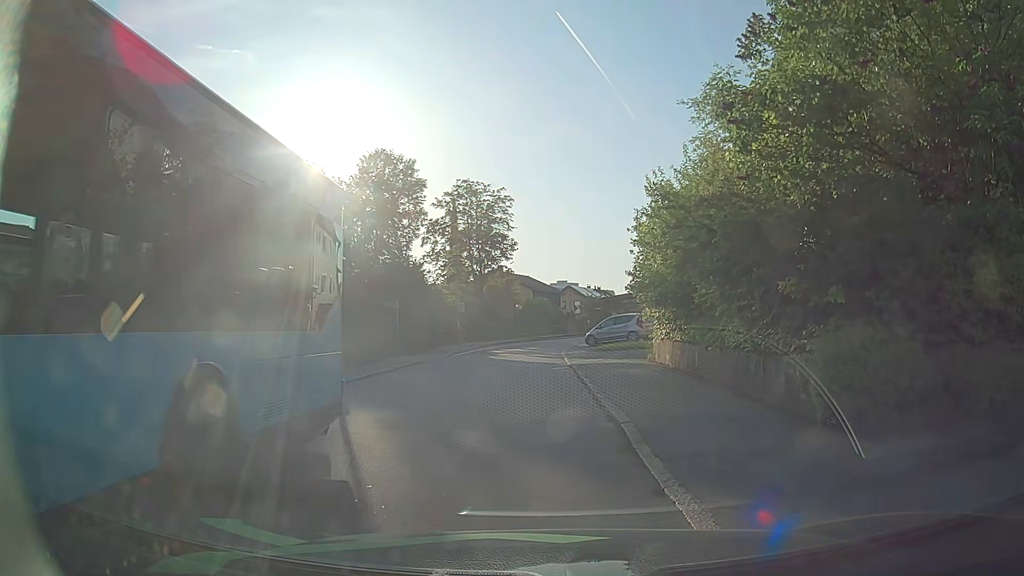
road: residential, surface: asphalt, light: Day
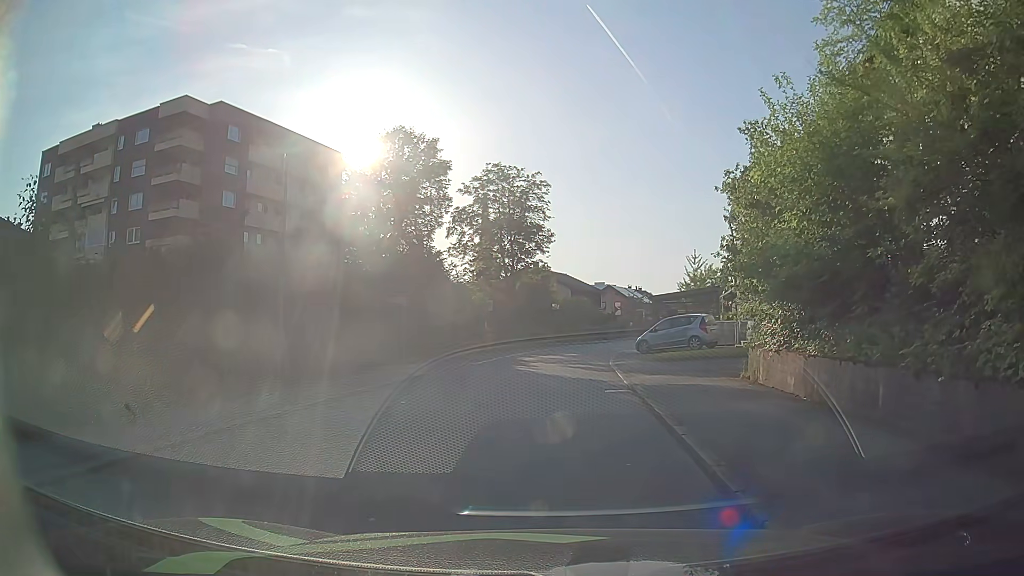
(-0.1, +6.8) m; -2°
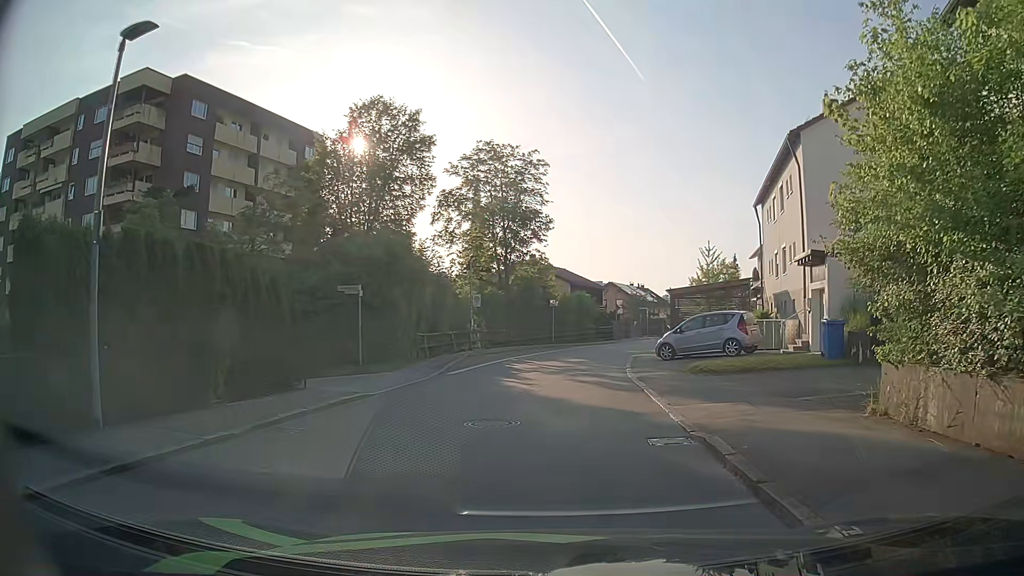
(-0.1, +6.5) m; 0°
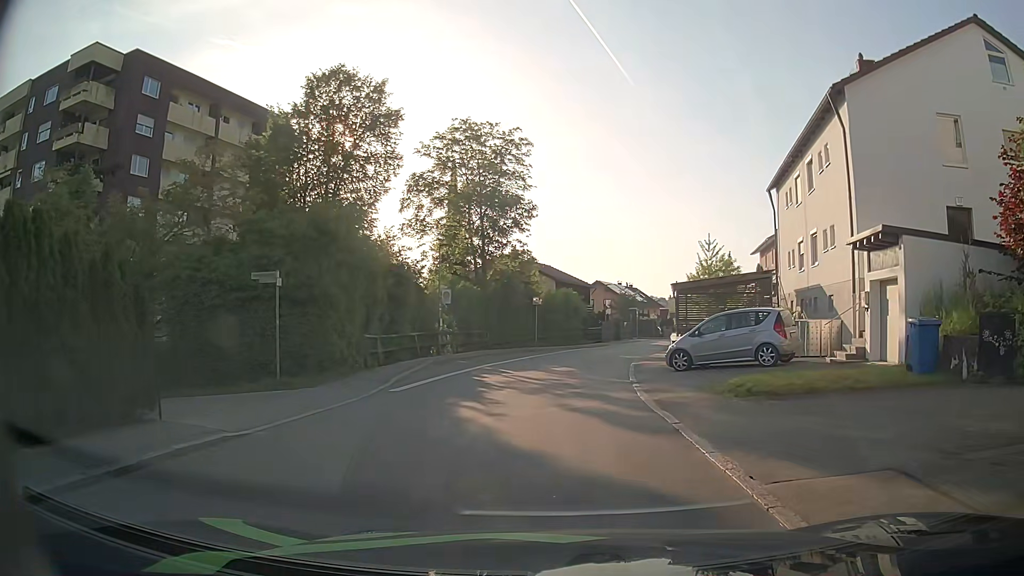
(0.0, +5.6) m; 0°
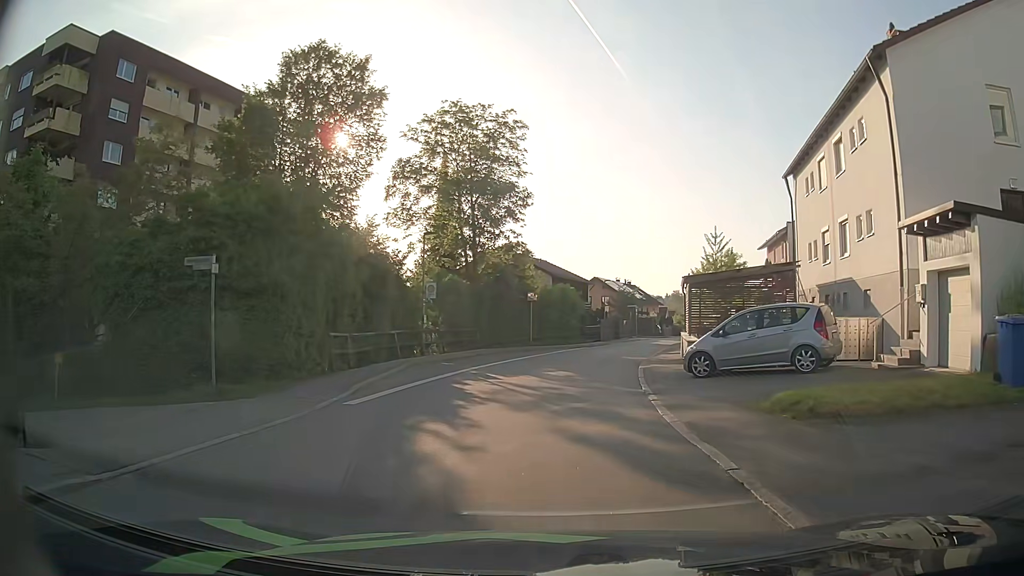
(0.0, +3.2) m; 0°
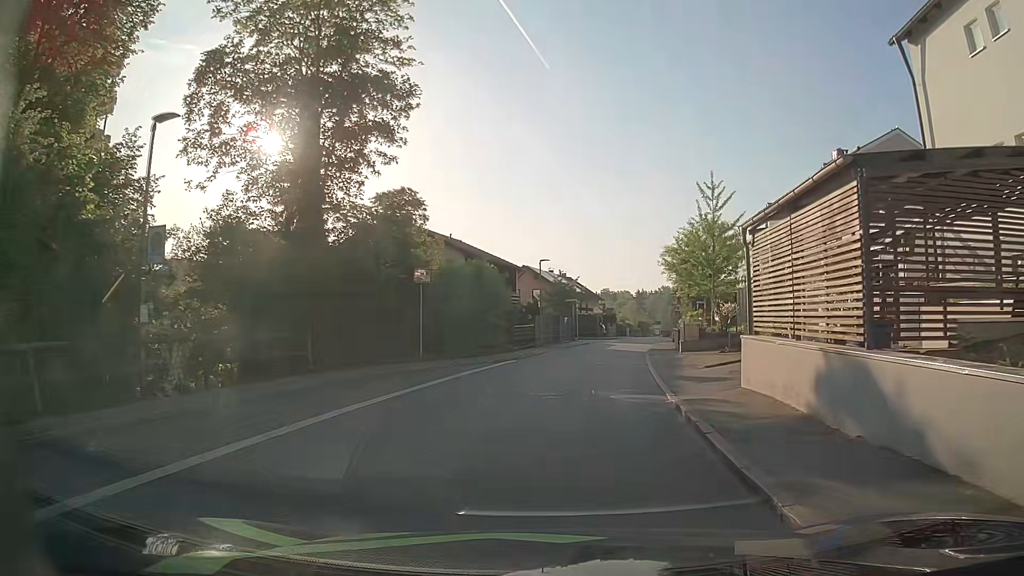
(+0.9, +17.2) m; +7°
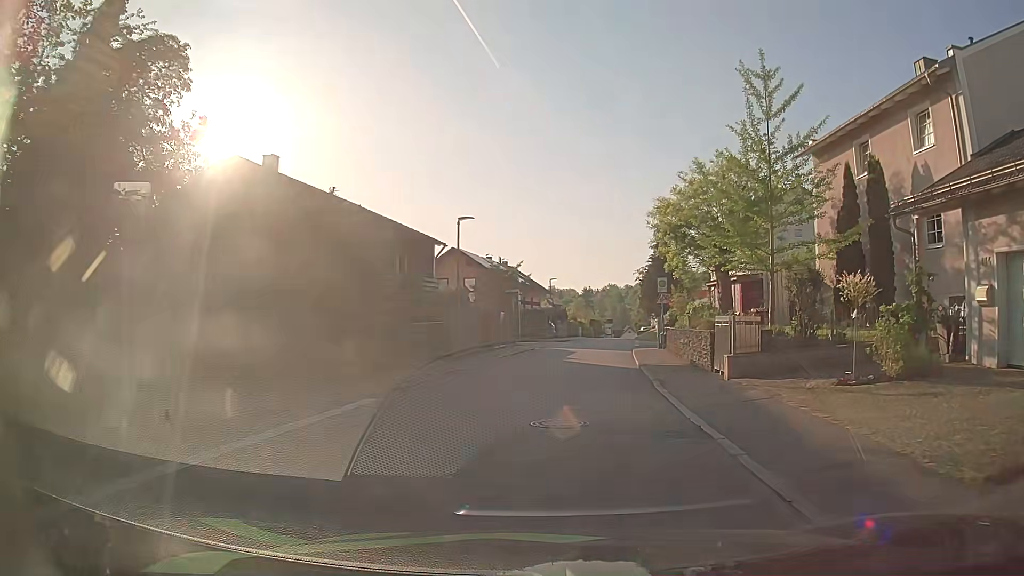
(+0.5, +15.1) m; +4°
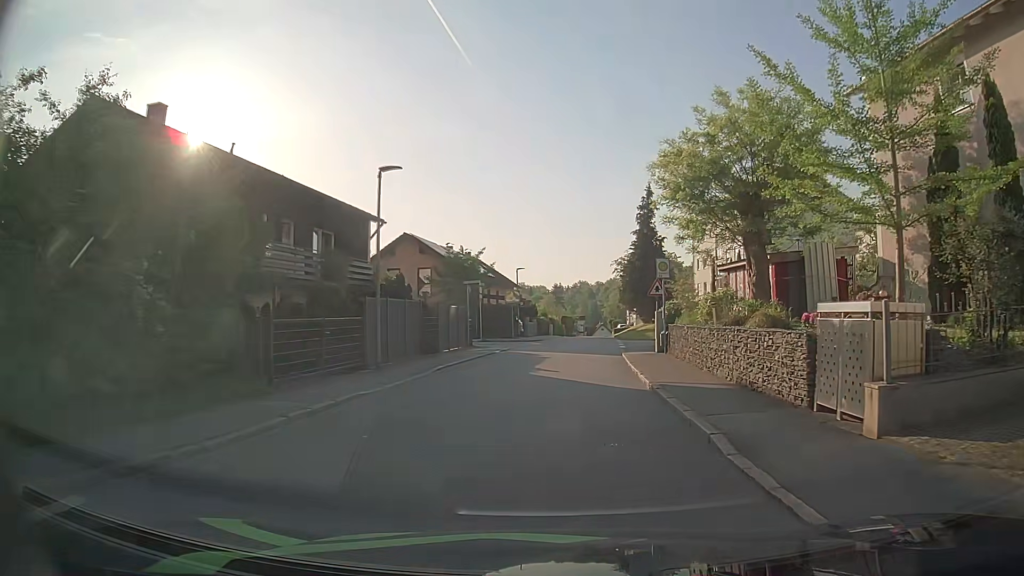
(+0.2, +7.7) m; +3°
(0, +10) (+1, +20) (+2, +30) (+3, +40) (+3, +50) (+4, +60) (+5, +70) (+6, +80) (+7, +90) (+8, +100) m
